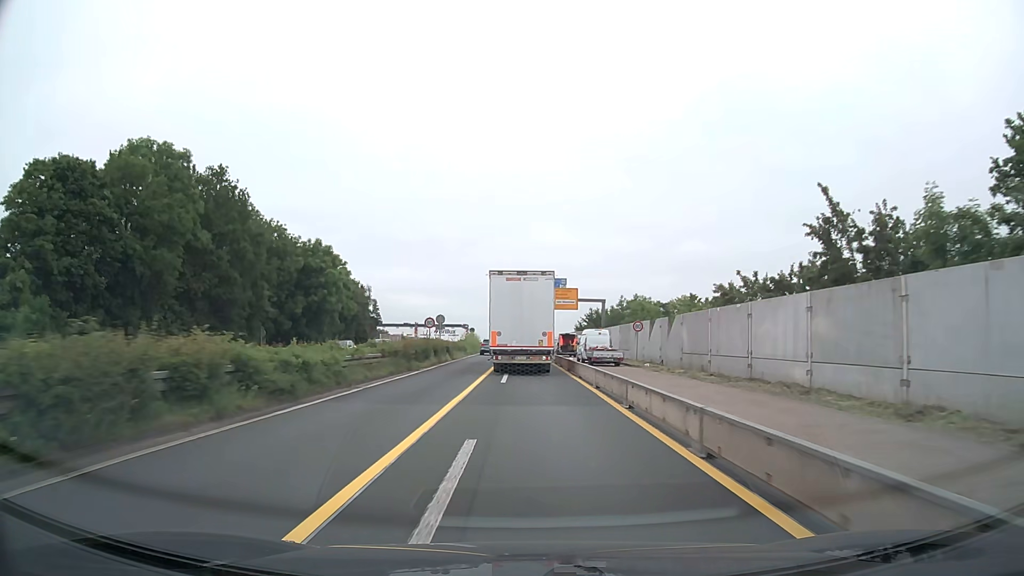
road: trunk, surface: asphalt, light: Day
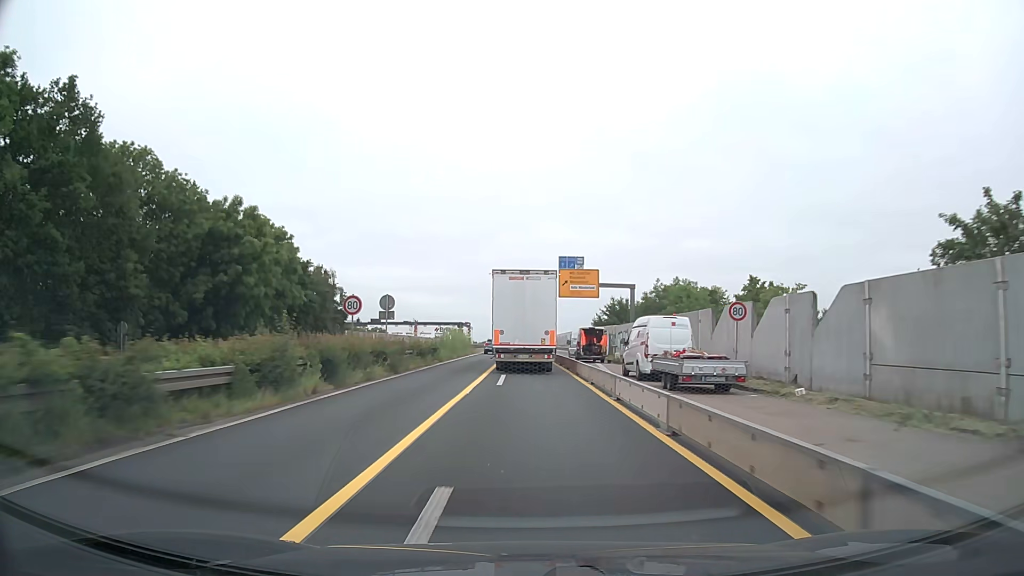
(-0.1, +22.2) m; 0°
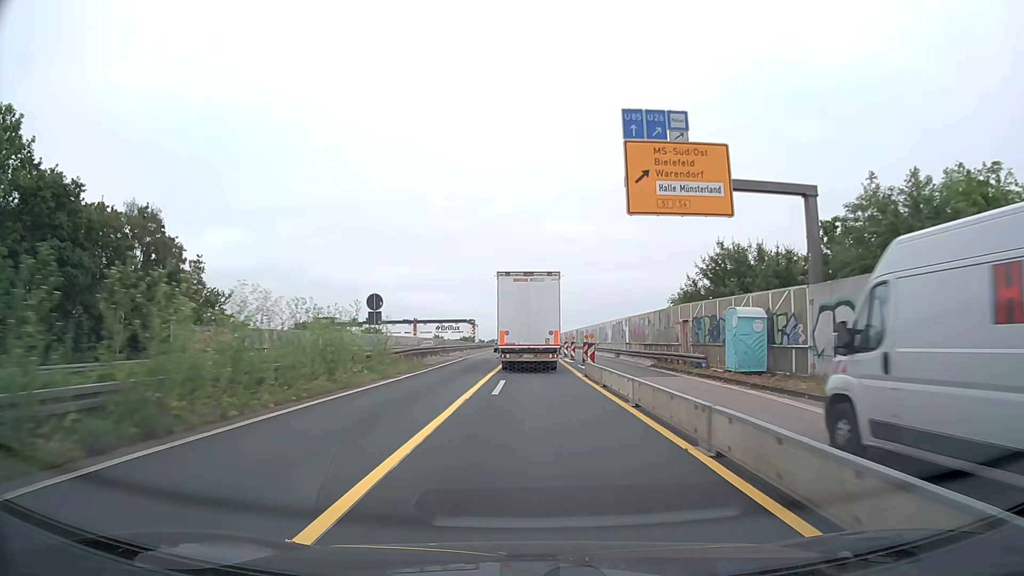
(-0.4, +44.1) m; -1°
(0, +10) (0, +20) (0, +30) (0, +40) (0, +50) (0, +60) (0, +70) (0, +80) (0, +90) (0, +100) m
